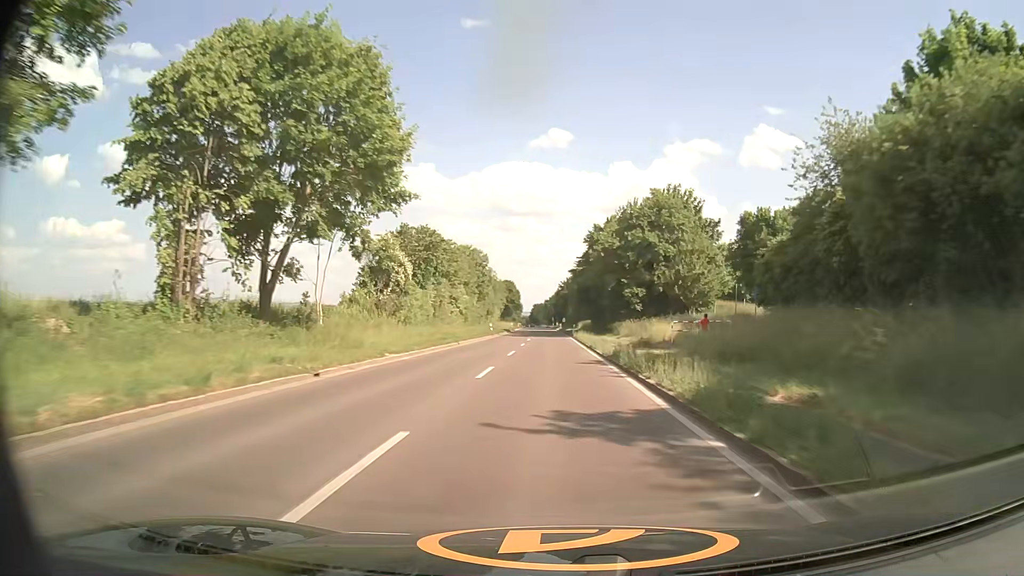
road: secondary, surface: asphalt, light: Day
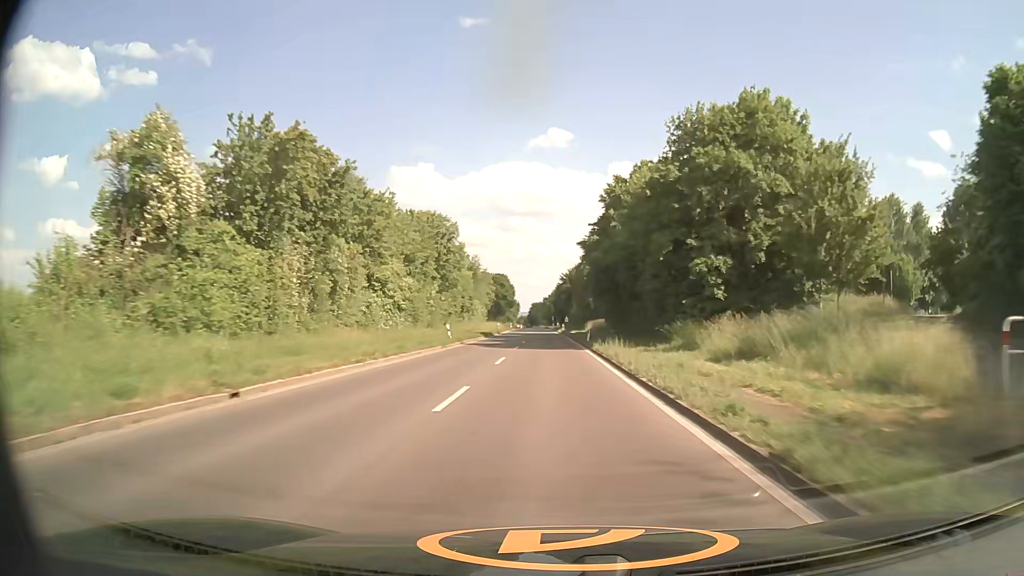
(0.0, +29.5) m; 0°
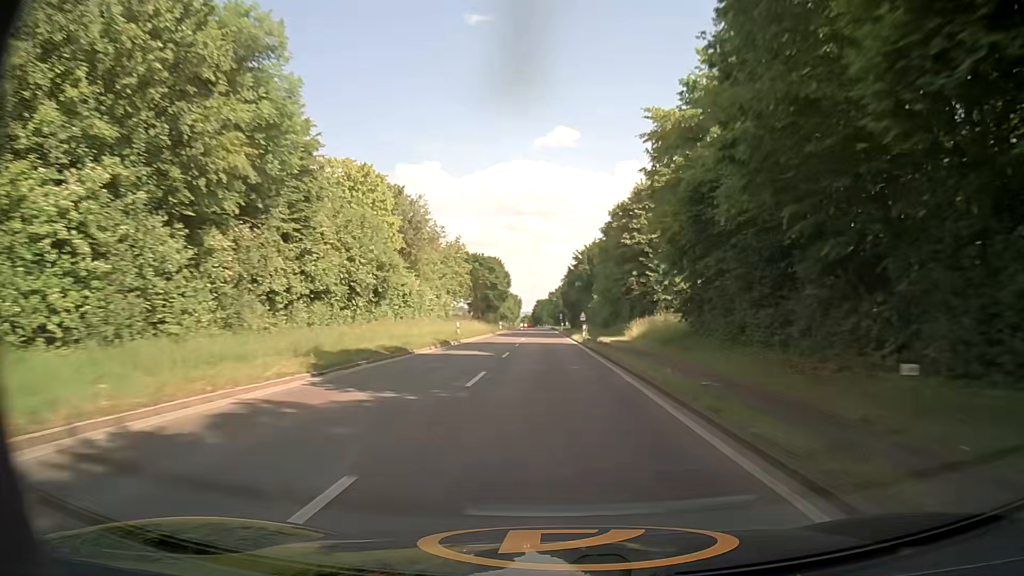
(-0.4, +44.7) m; 0°
